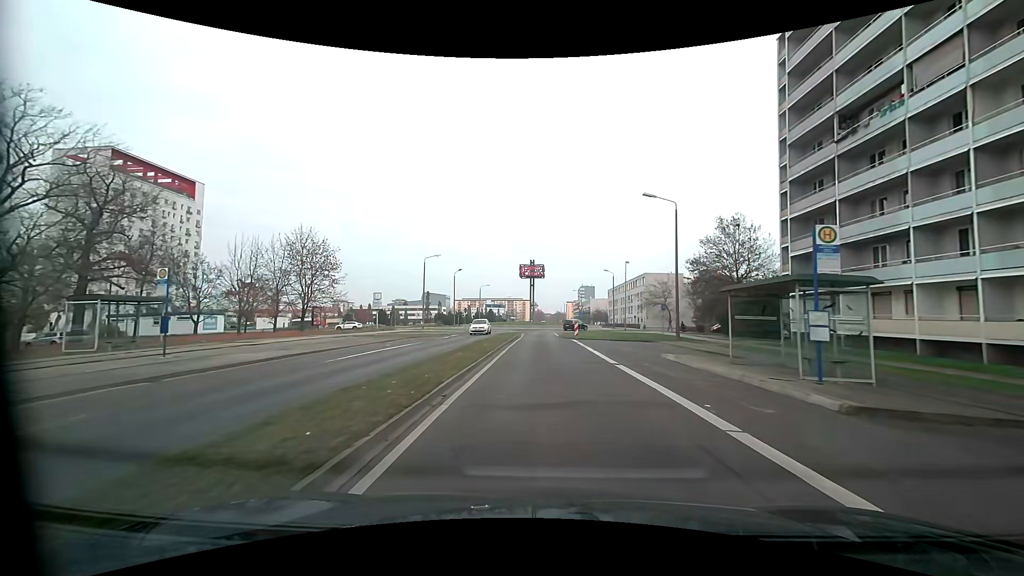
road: tertiary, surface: asphalt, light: Day
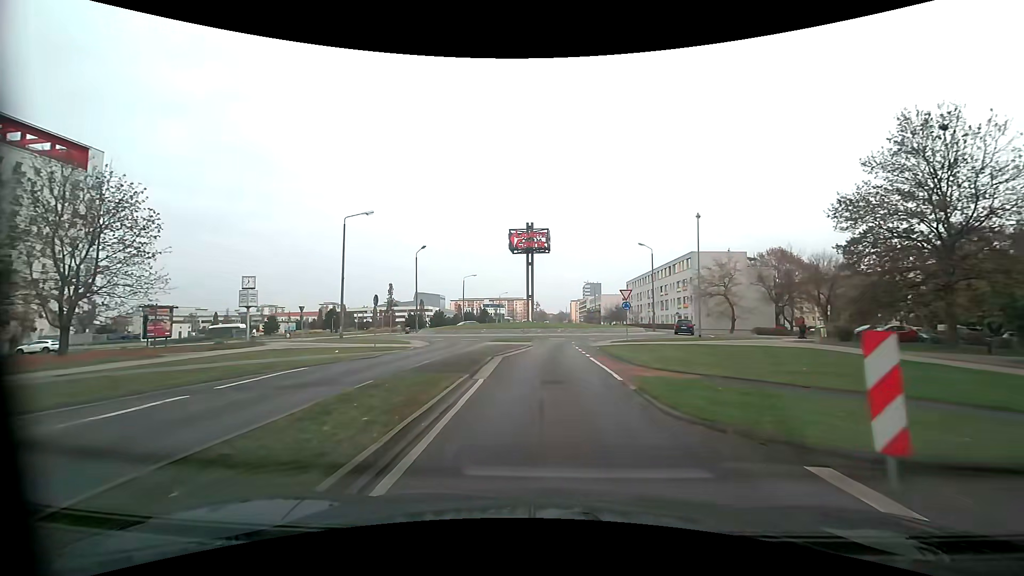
(0.0, +32.7) m; 0°
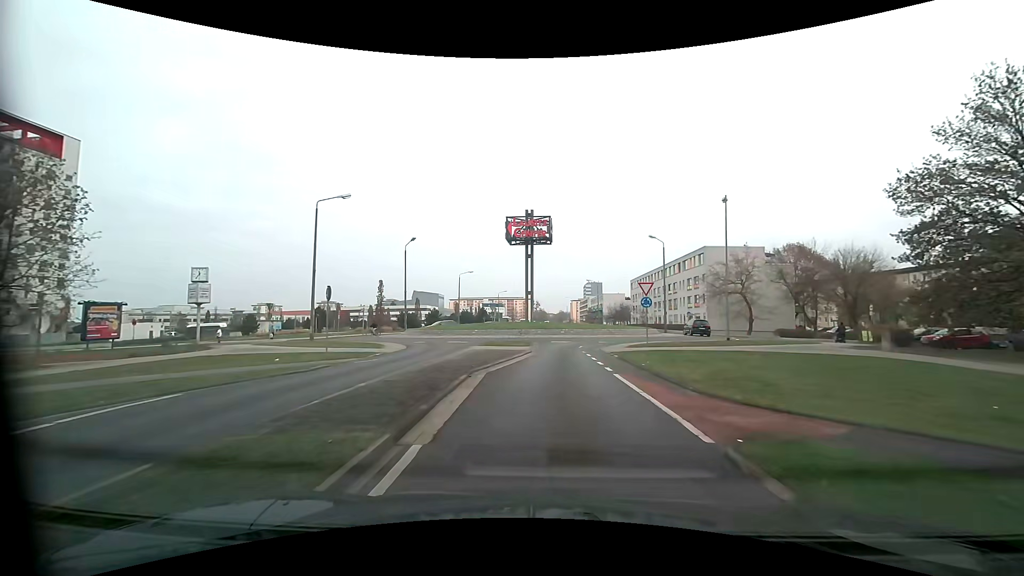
(0.0, +5.8) m; +1°
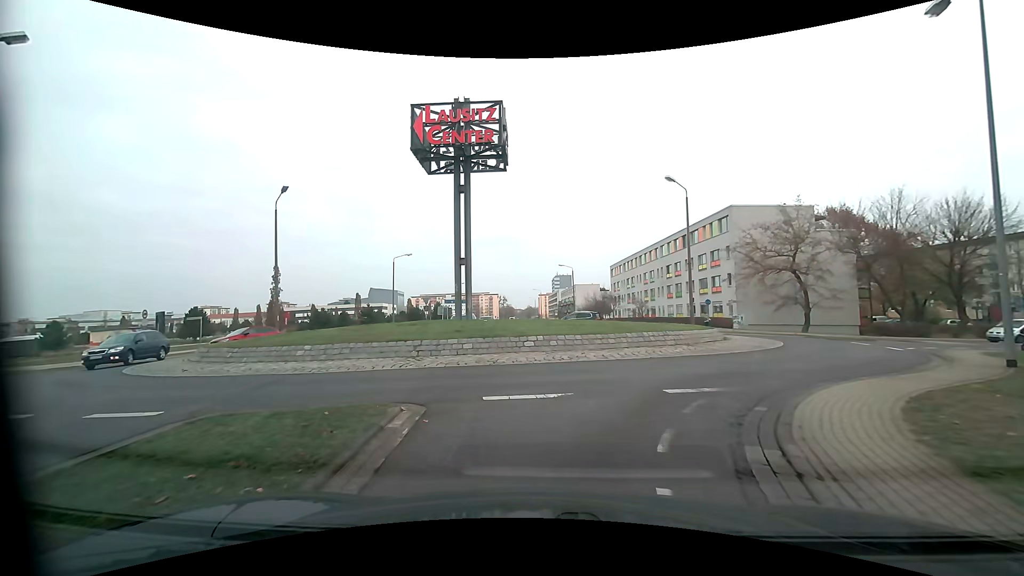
(+0.7, +22.4) m; +4°
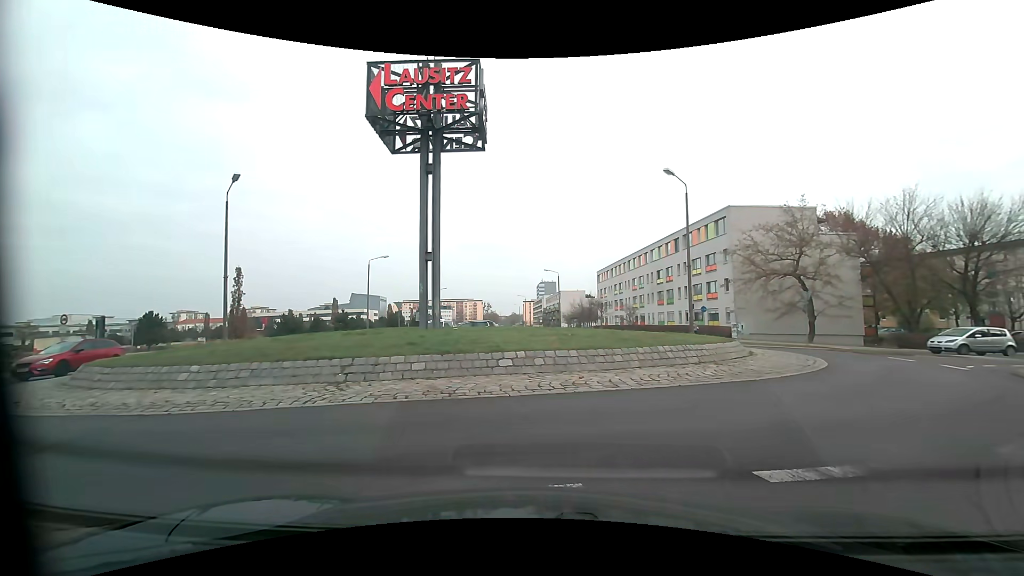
(0.0, +3.5) m; +1°
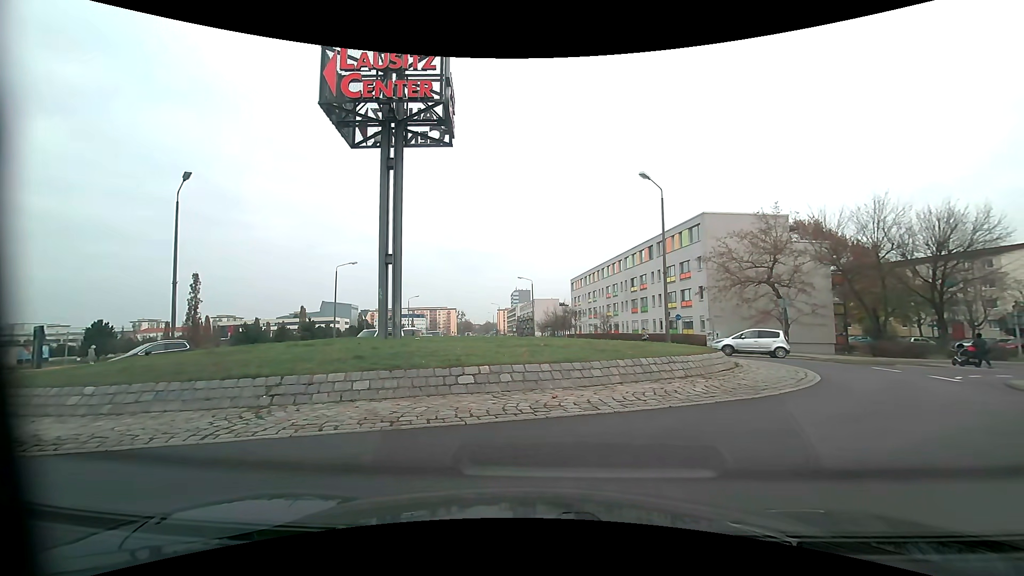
(0.0, +1.4) m; 0°
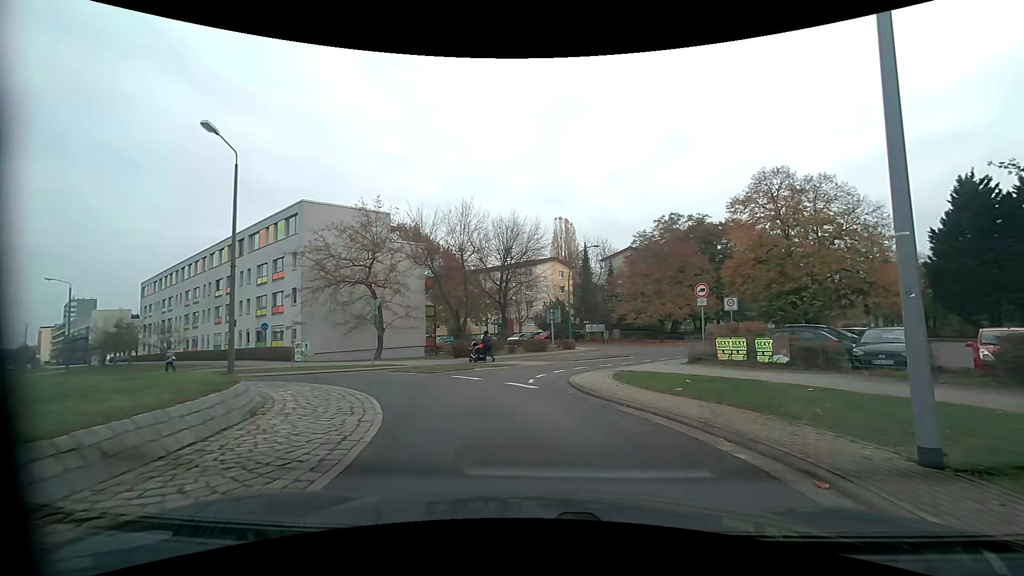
(+3.3, +7.4) m; +46°
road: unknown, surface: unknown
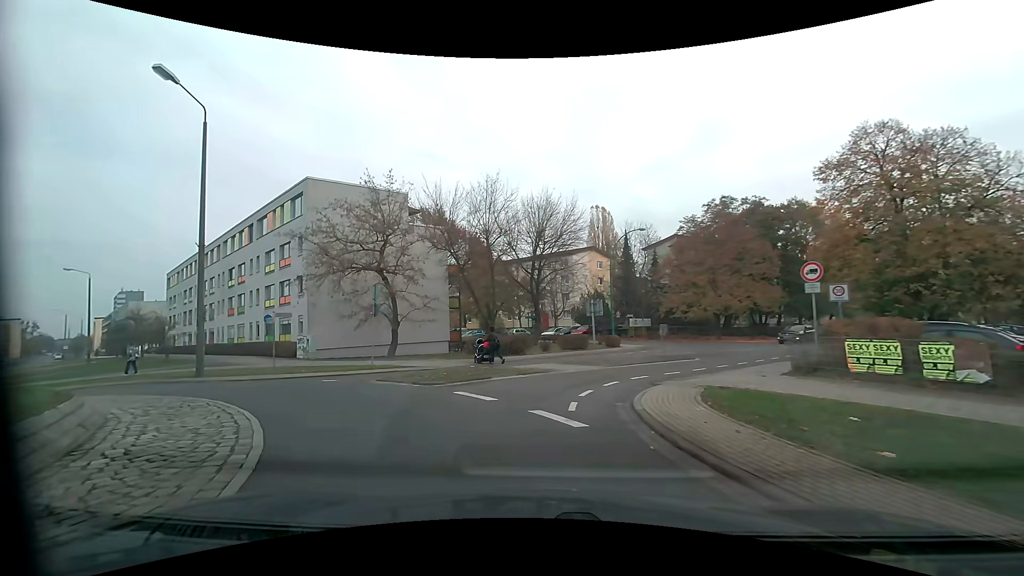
(-0.1, +5.5) m; -6°
(-2, +10) (-10, +16) (-19, +18) (-29, +21) (-36, +28) (-43, +36) (-50, +43) (-56, +50) (-63, +57) (-70, +65) m
